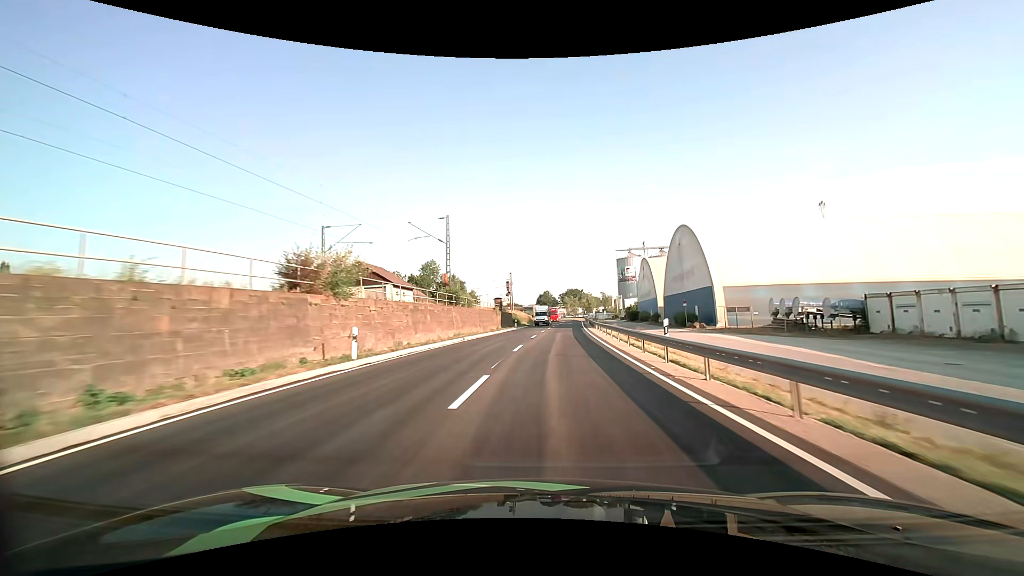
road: primary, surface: asphalt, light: Day
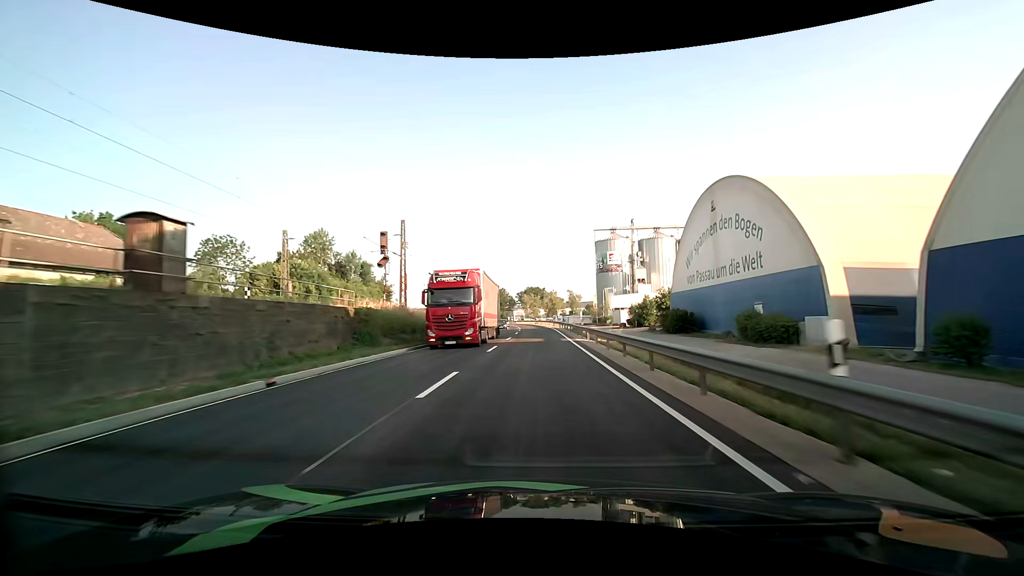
(+3.2, +58.7) m; +5°
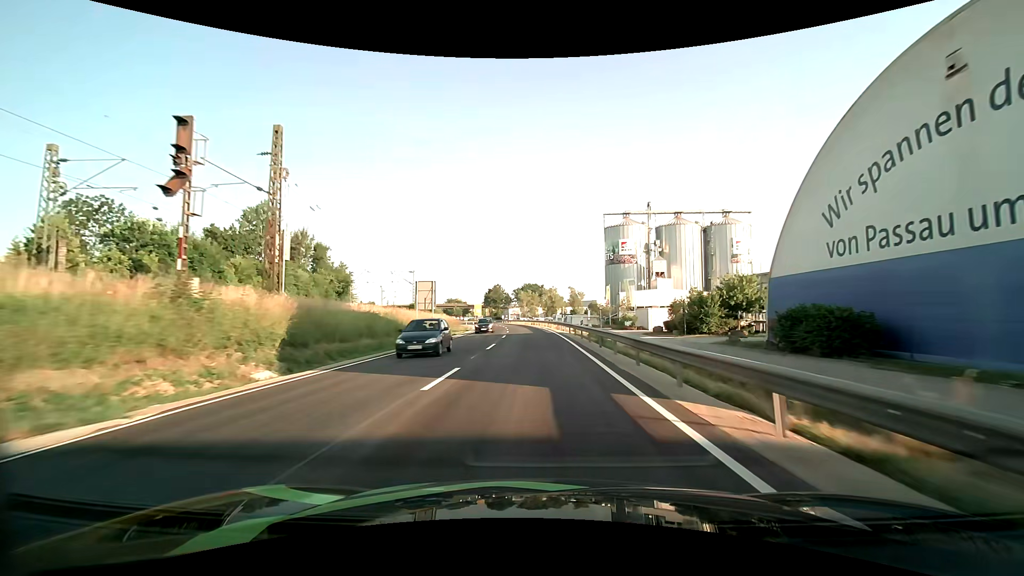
(0.0, +23.2) m; 0°
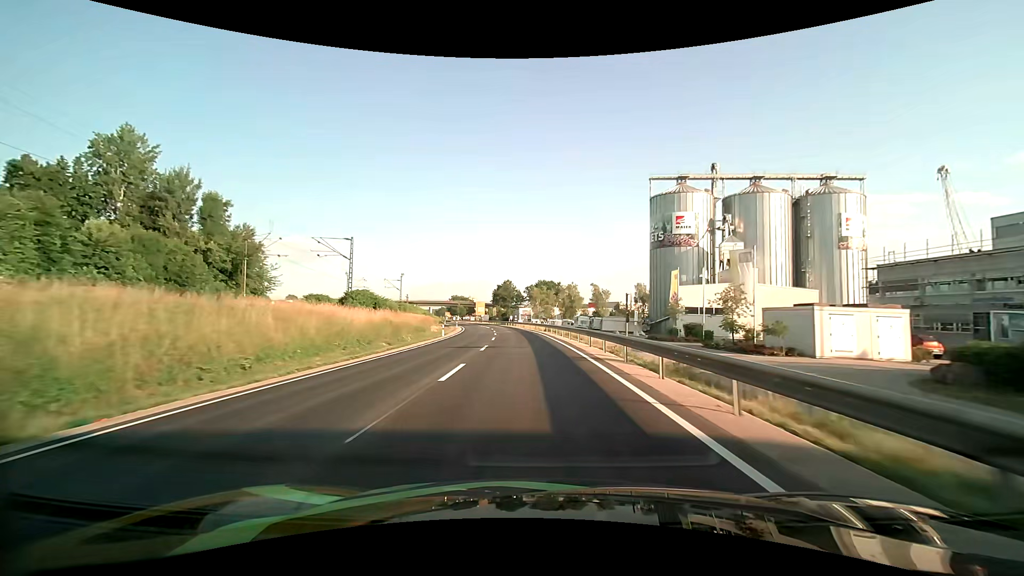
(-0.3, +34.8) m; -2°
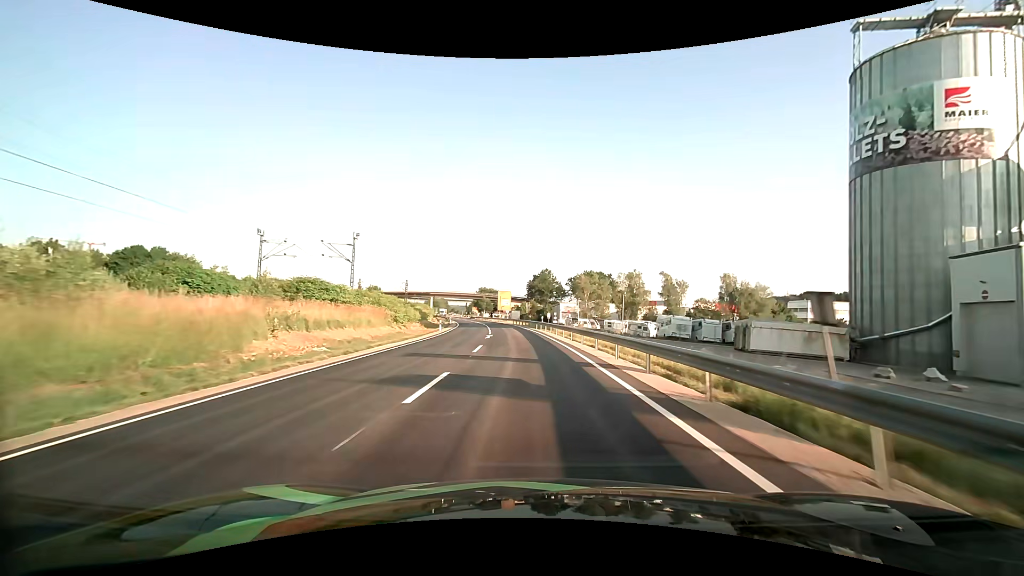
(-2.0, +46.8) m; -5°
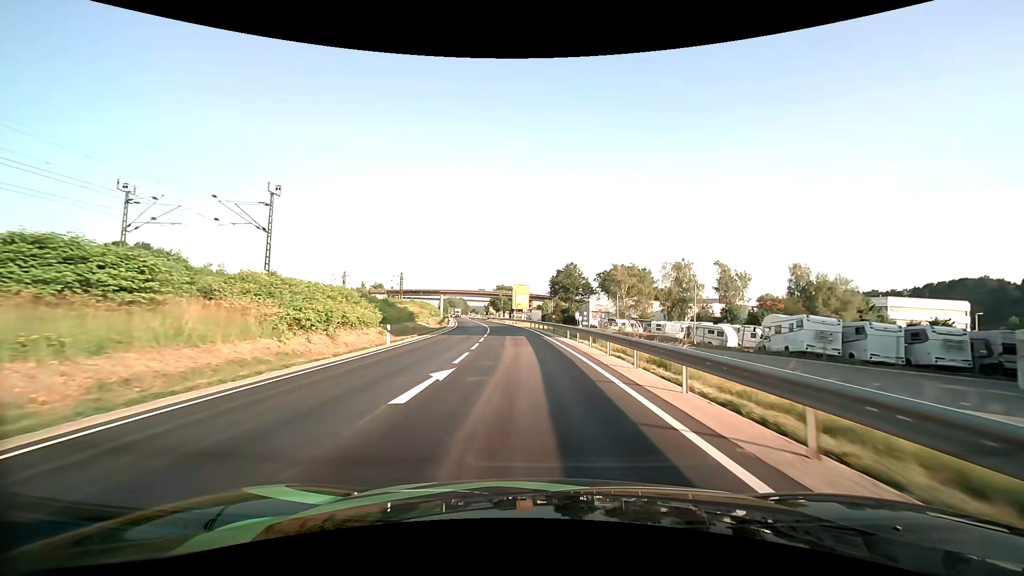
(-0.5, +23.3) m; -2°
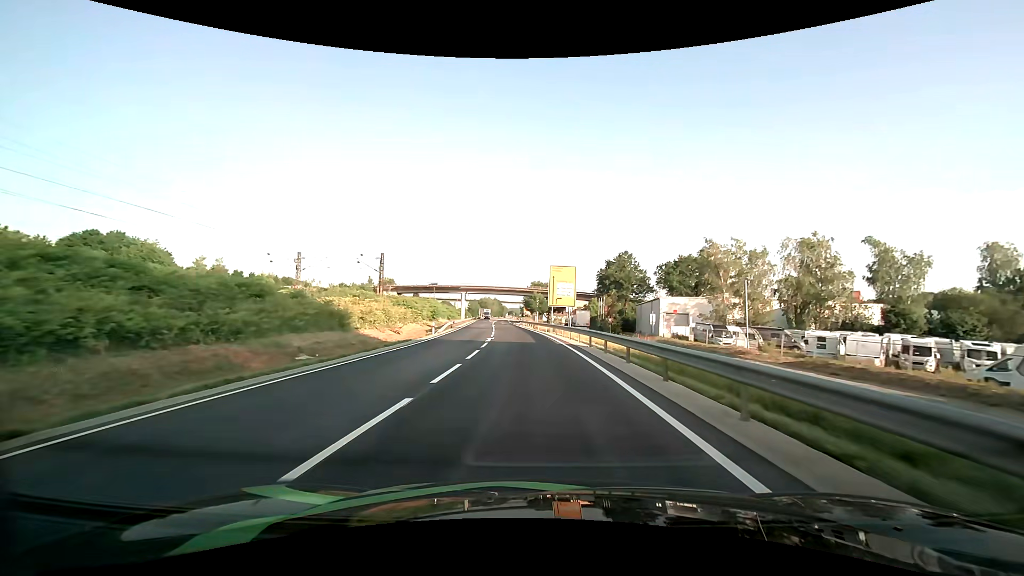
(-1.4, +34.2) m; -5°
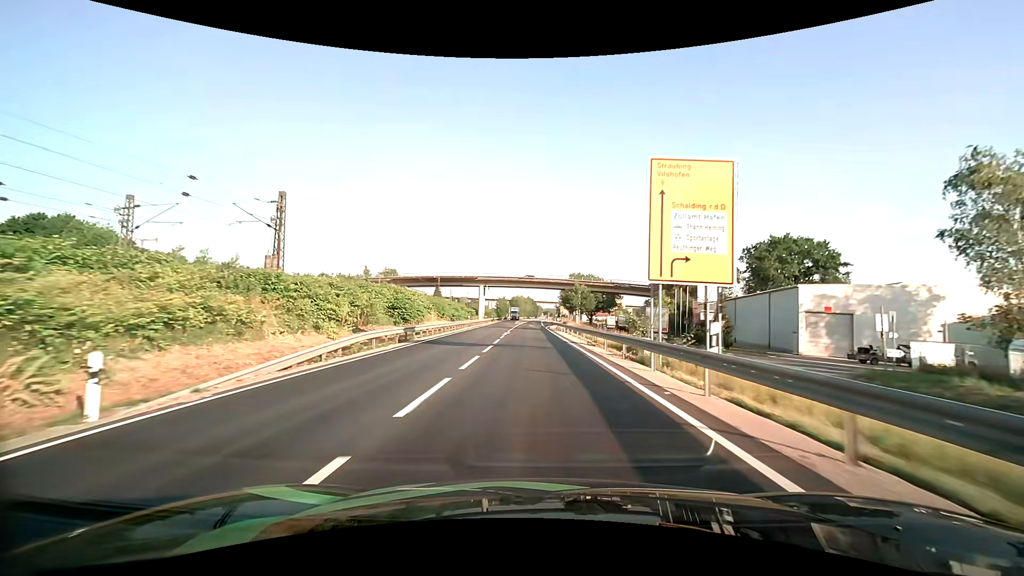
(-1.1, +33.8) m; -4°
(0, +10) (0, +20) (-1, +30) (-1, +40) (-1, +50) (-1, +60) (0, +70) (0, +80) (+1, +90) (+2, +100) m
